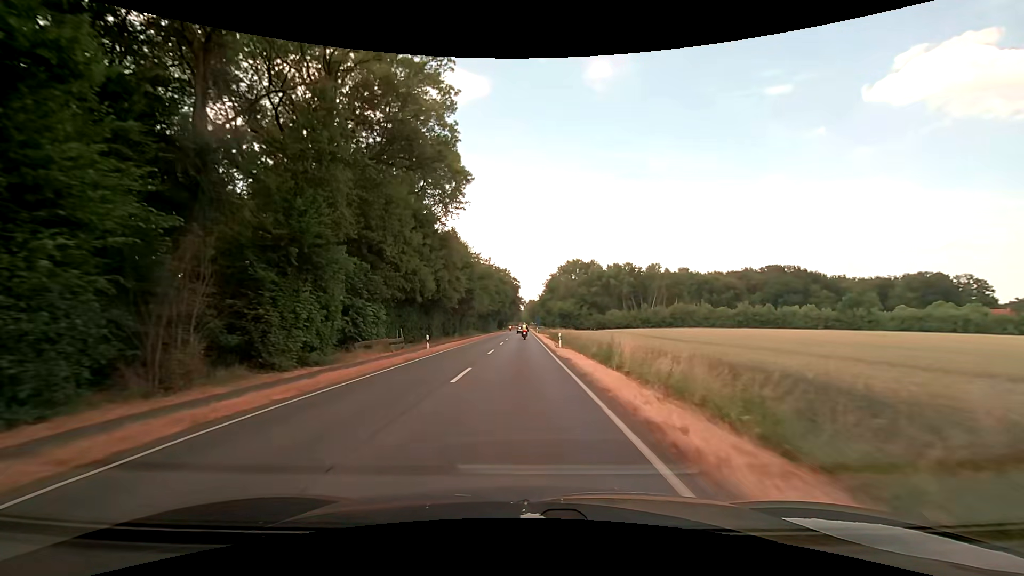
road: primary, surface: asphalt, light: Day
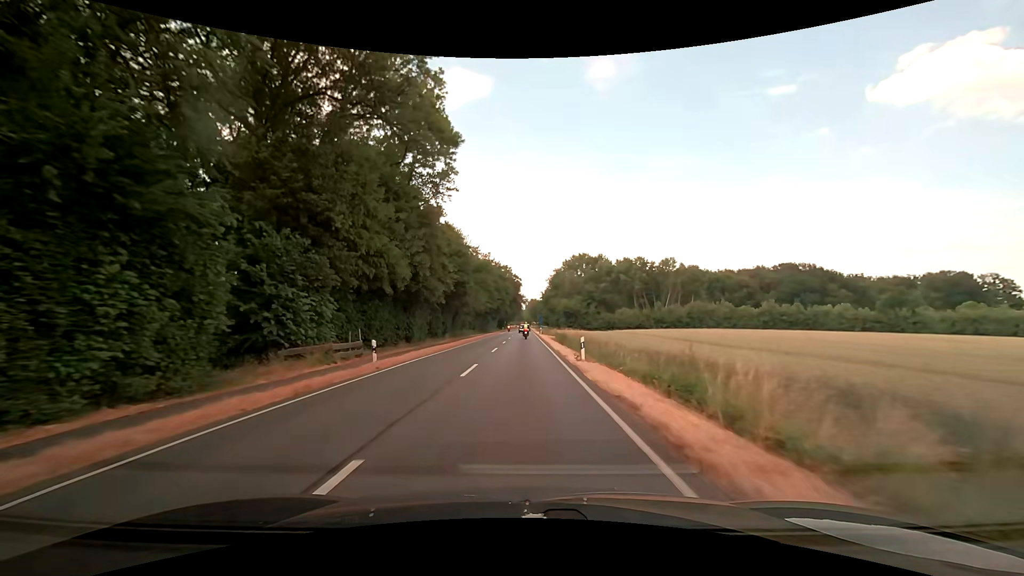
(0.0, +10.7) m; -1°
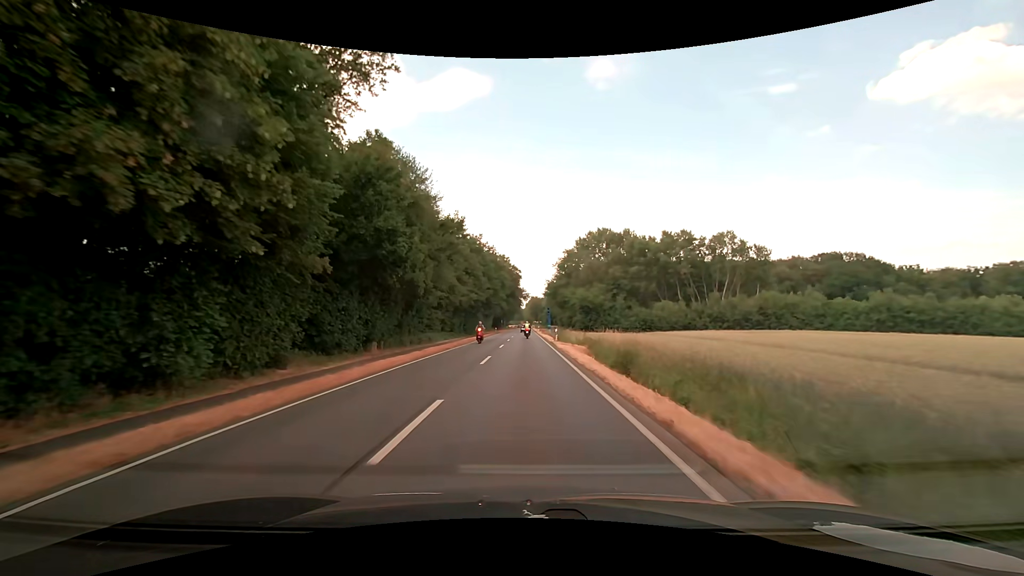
(+0.1, +32.2) m; 0°
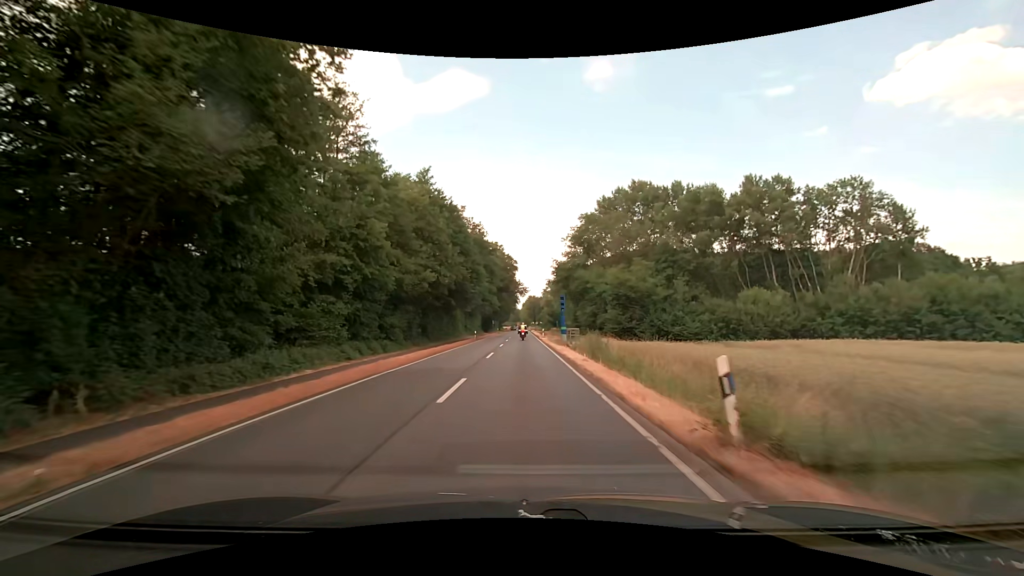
(+0.1, +32.2) m; 0°
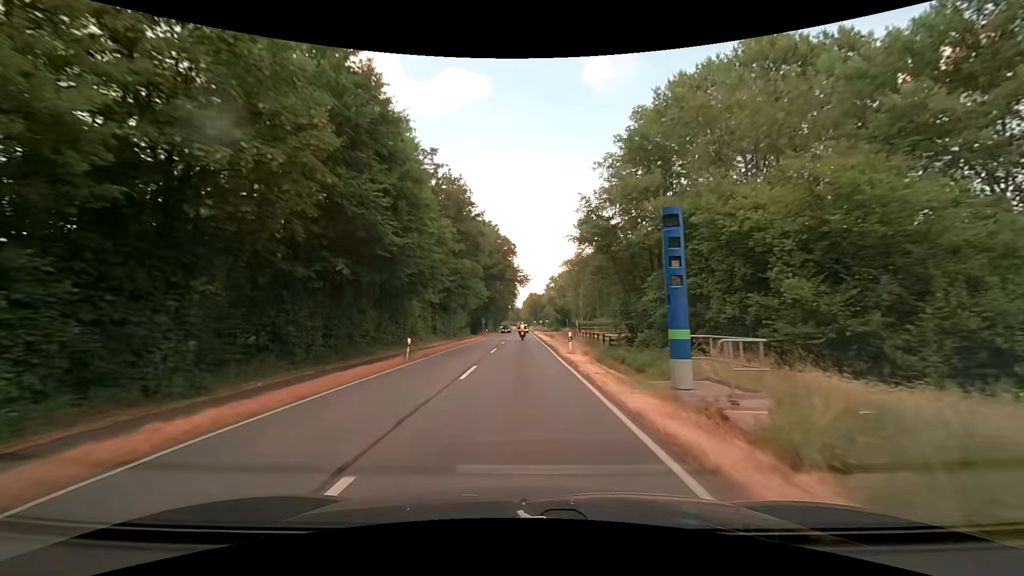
(+0.1, +32.2) m; 0°
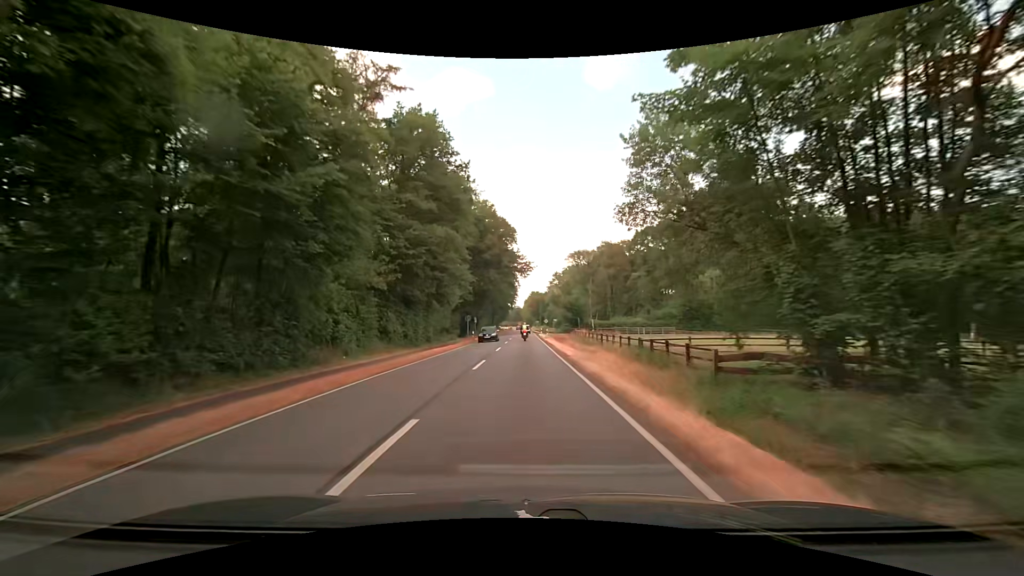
(0.0, +21.5) m; 0°
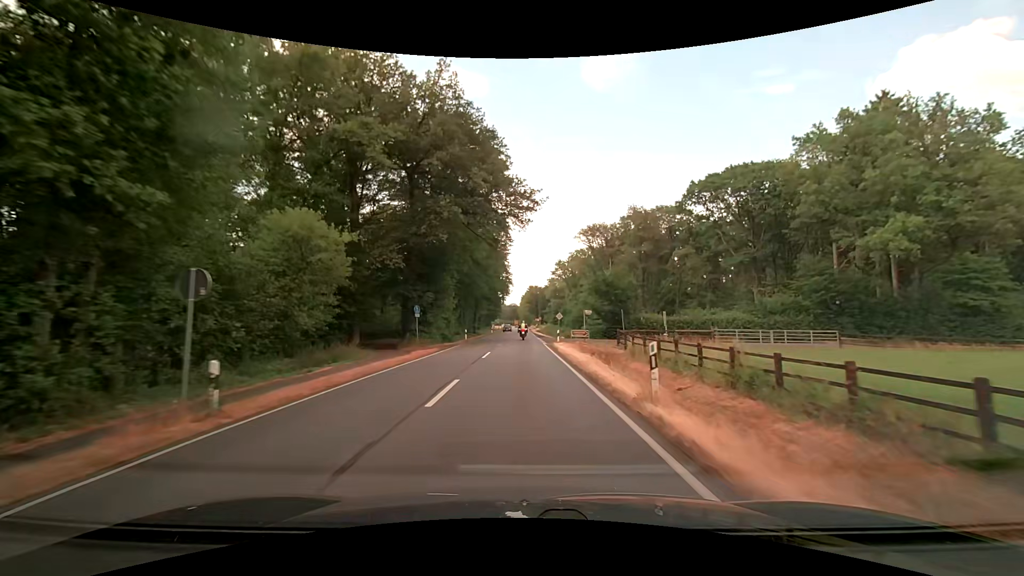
(+0.1, +42.9) m; 0°
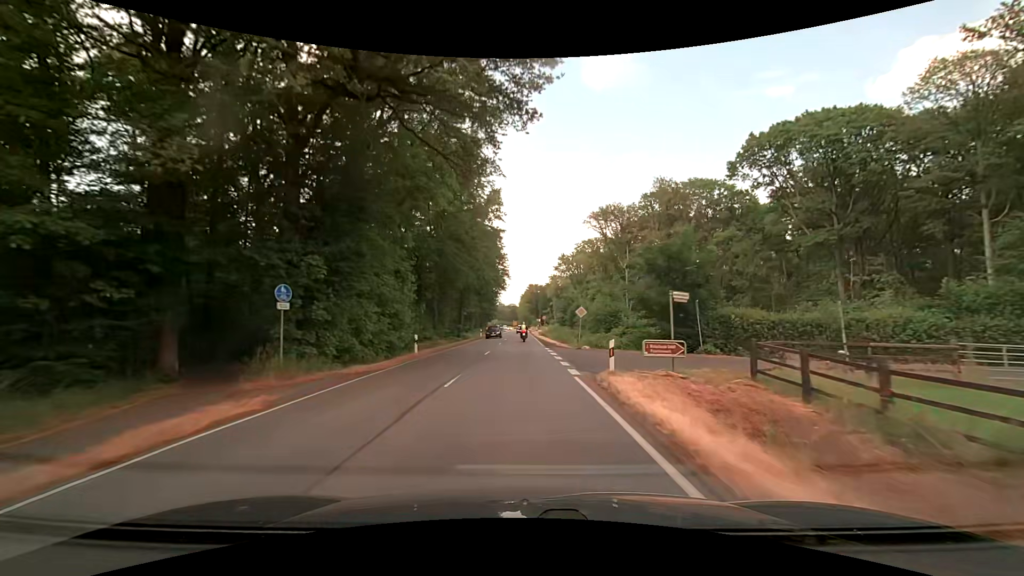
(+0.1, +21.5) m; 0°
(0, +10) (0, +20) (0, +30) (0, +40) (0, +50) (0, +60) (0, +70) (0, +80) (0, +90) (0, +100) m
